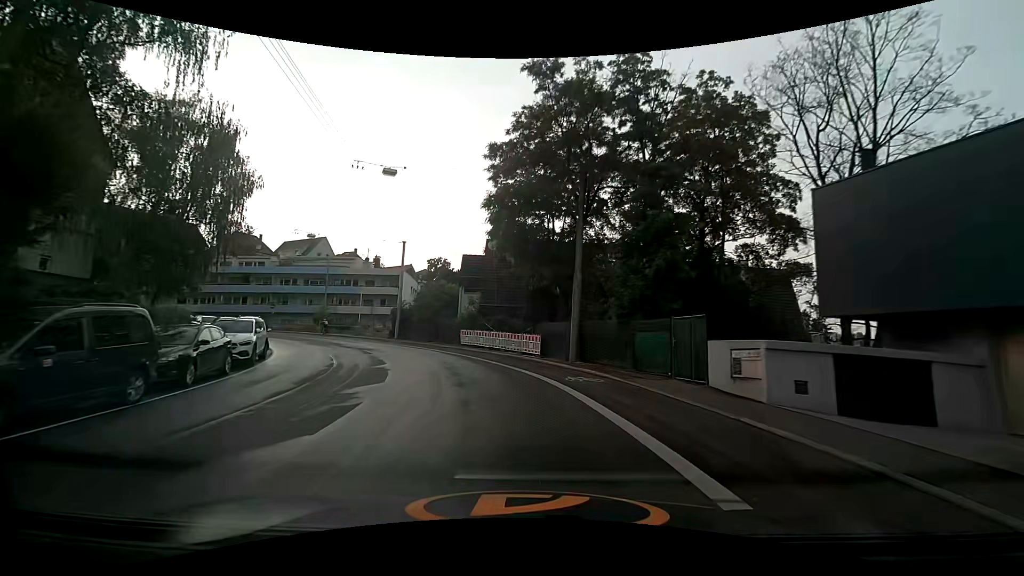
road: secondary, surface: asphalt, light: Day
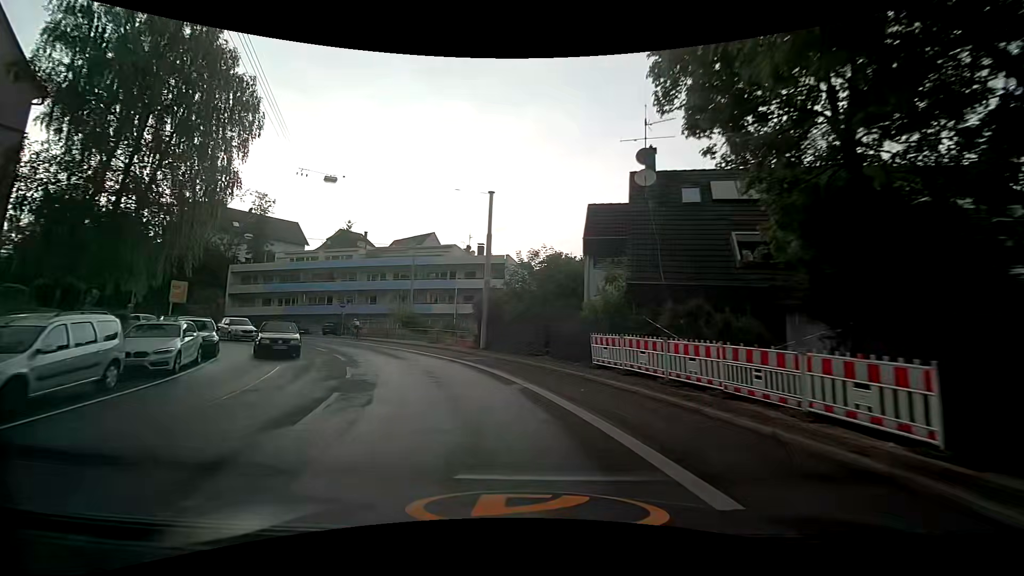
(-1.9, +17.9) m; -14°
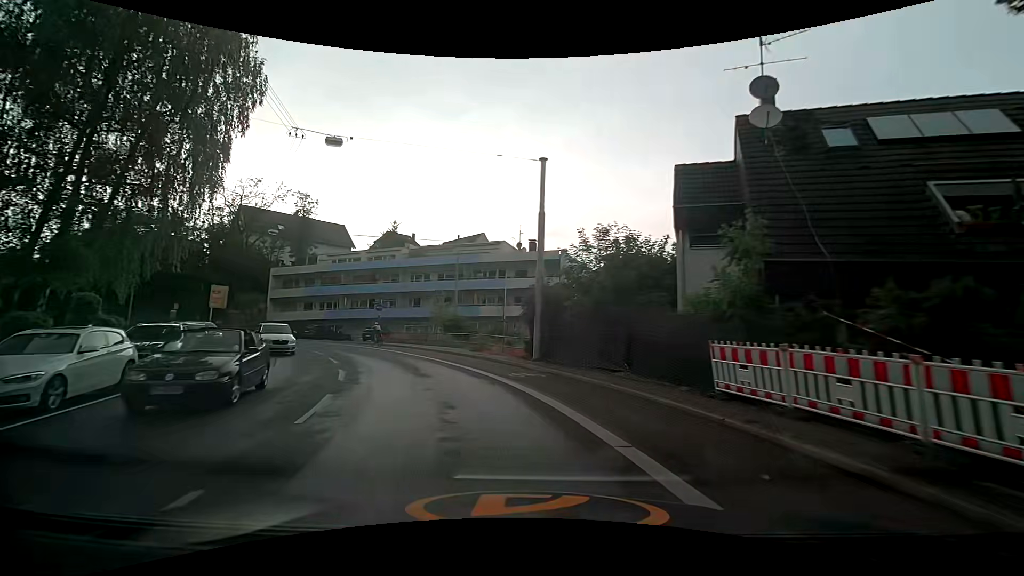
(-0.3, +6.0) m; -6°
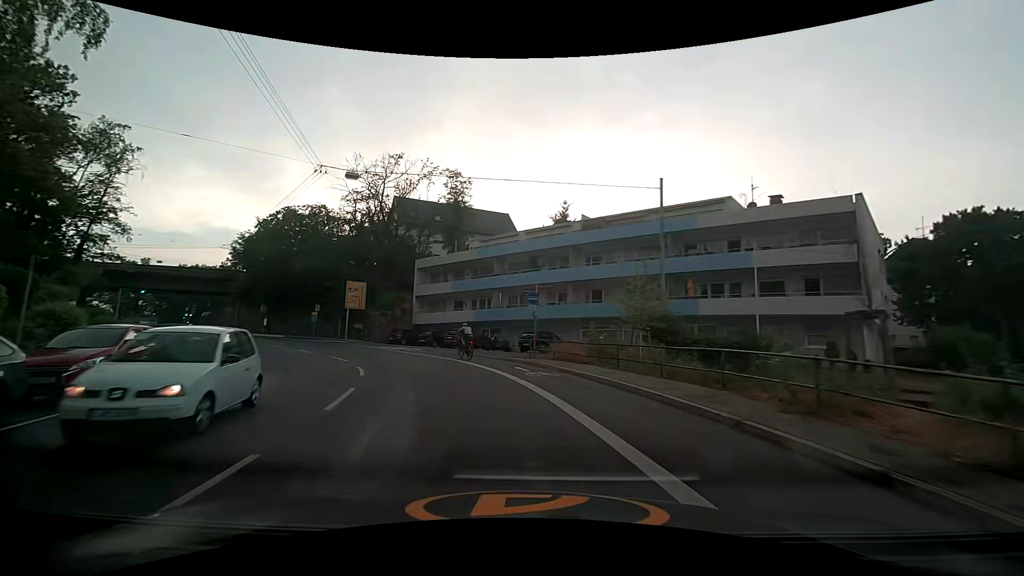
(-3.2, +17.6) m; -21°
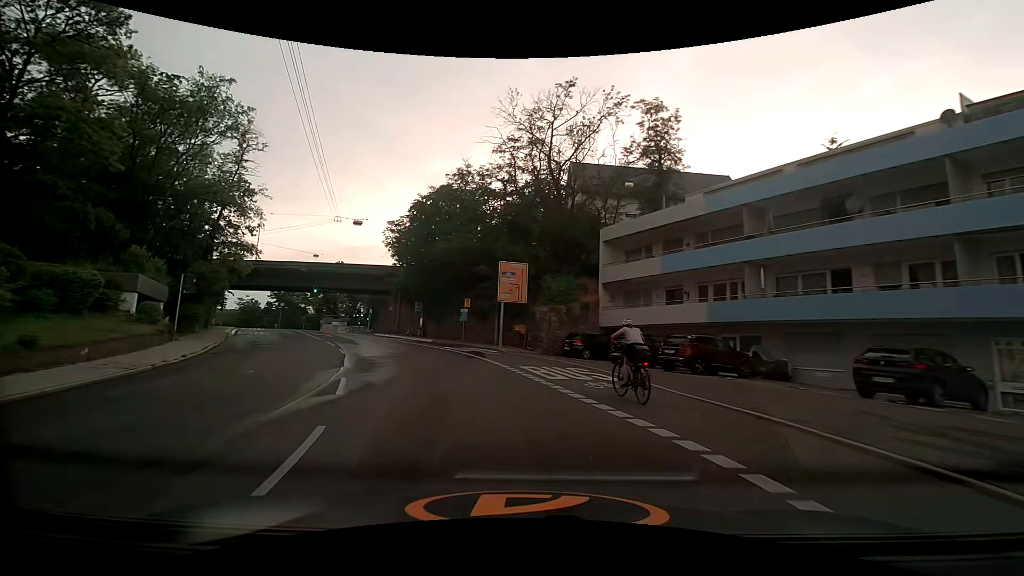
(-3.1, +17.4) m; -21°
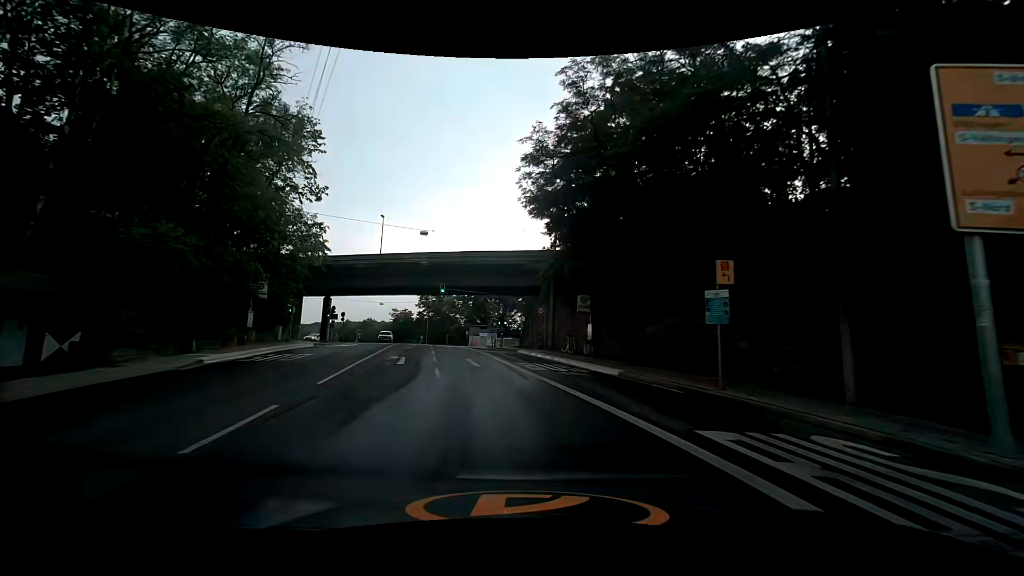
(-4.7, +22.8) m; -19°
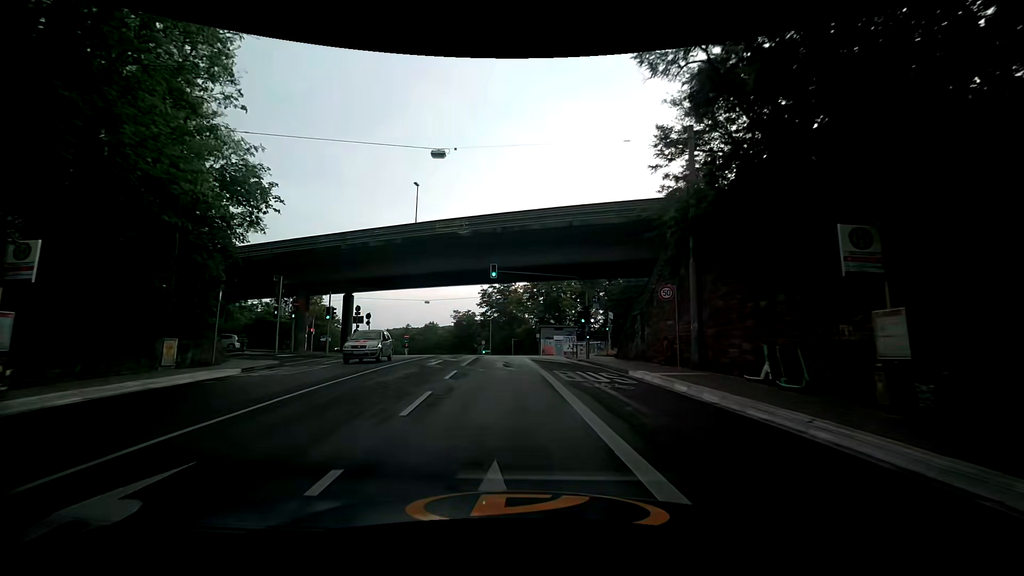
(-1.3, +18.0) m; -8°
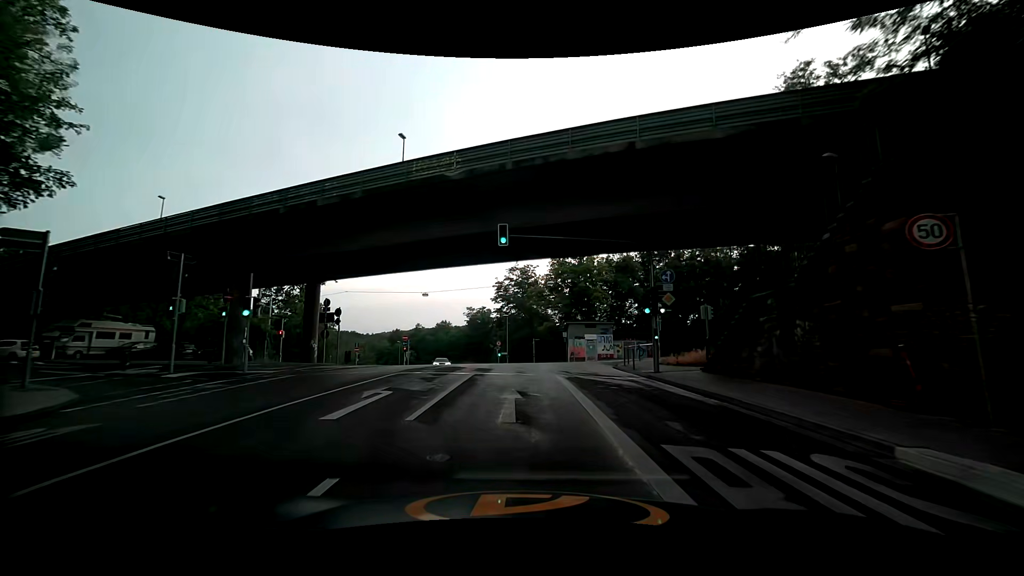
(-0.5, +12.4) m; -4°
